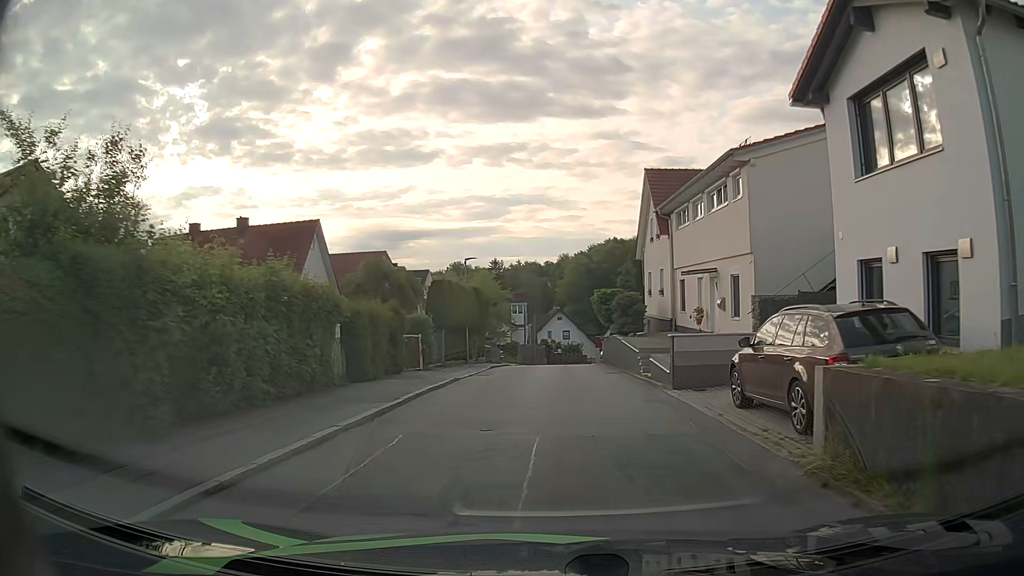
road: residential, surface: asphalt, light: Day
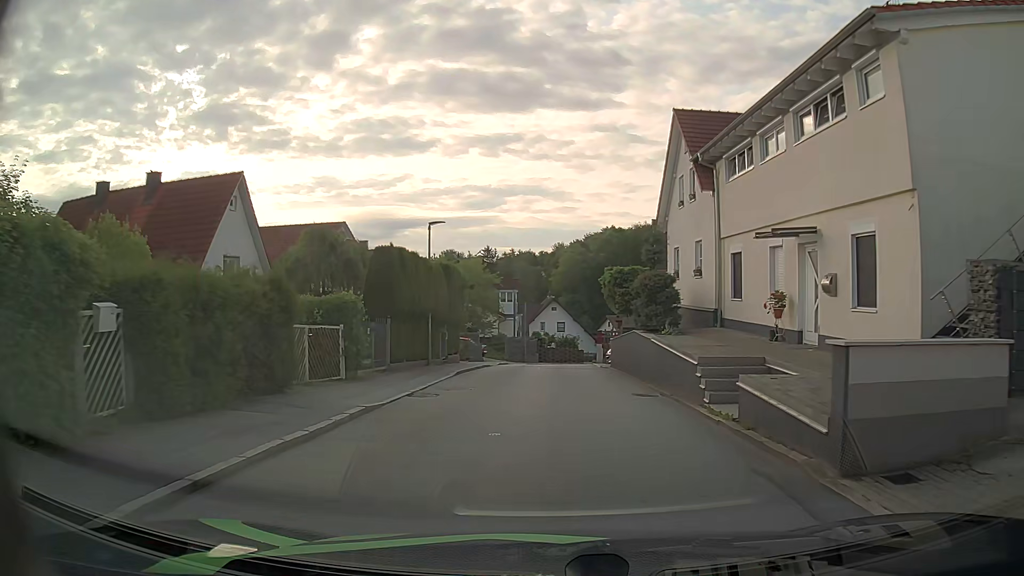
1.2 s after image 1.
(0.0, +8.8) m; +1°
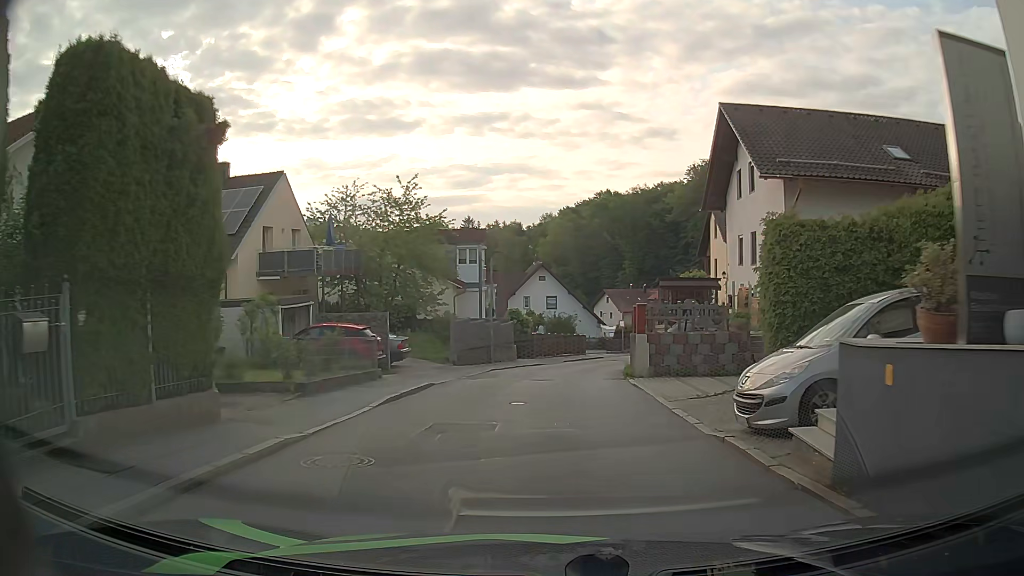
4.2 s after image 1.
(+0.1, +23.1) m; +1°
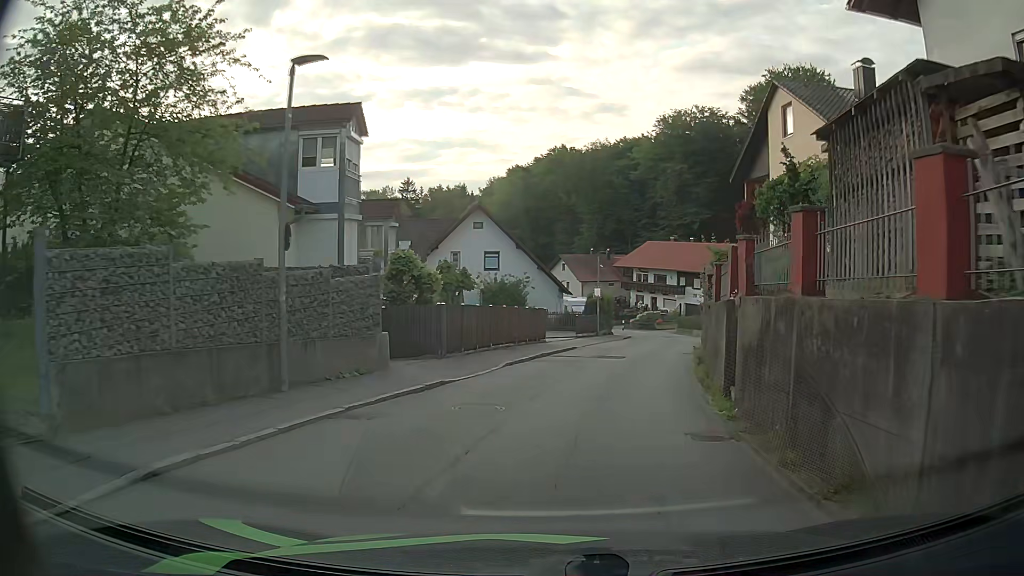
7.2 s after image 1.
(+0.3, +21.1) m; +4°
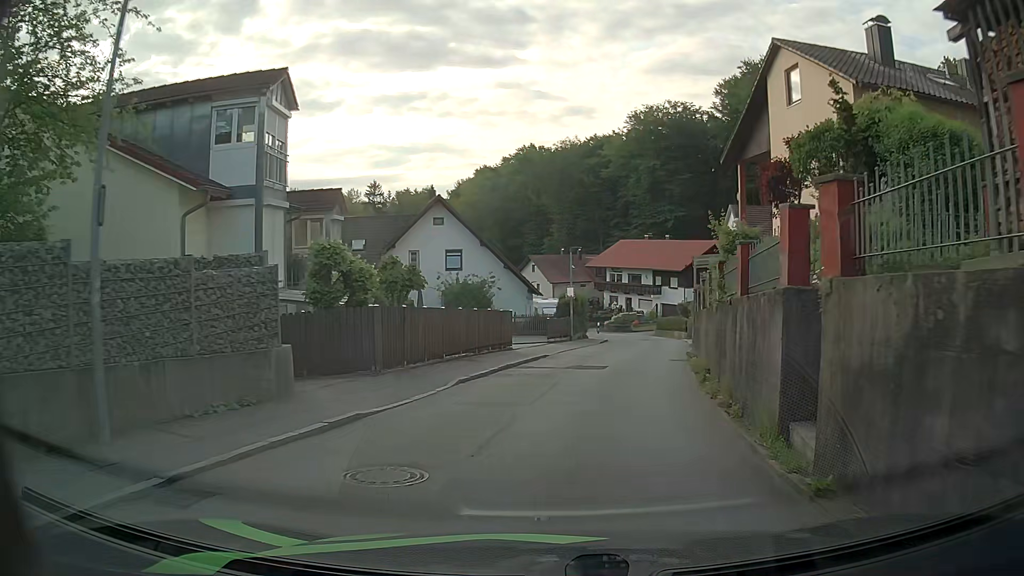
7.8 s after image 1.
(+0.1, +4.1) m; +1°
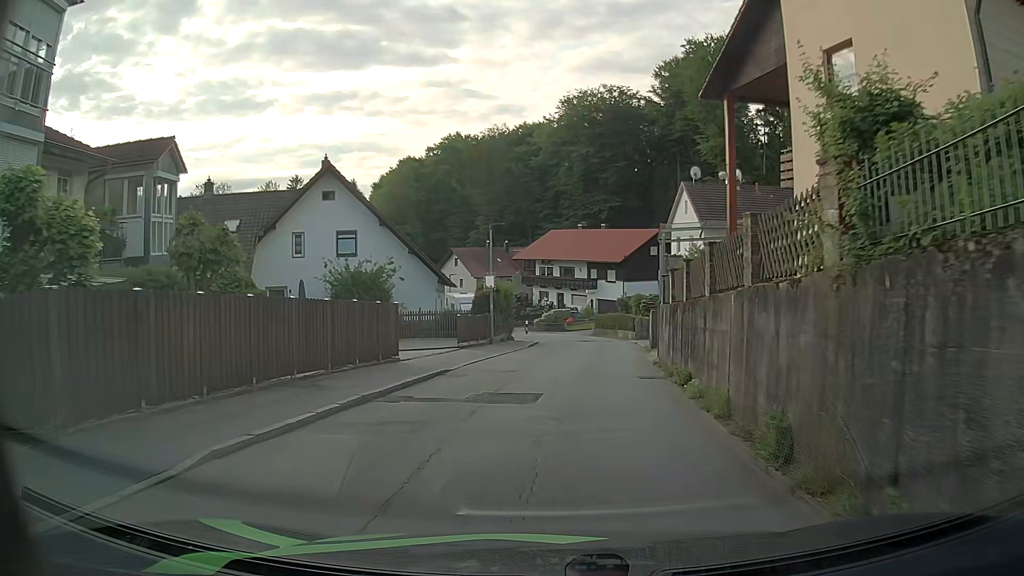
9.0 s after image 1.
(+0.5, +8.4) m; +7°
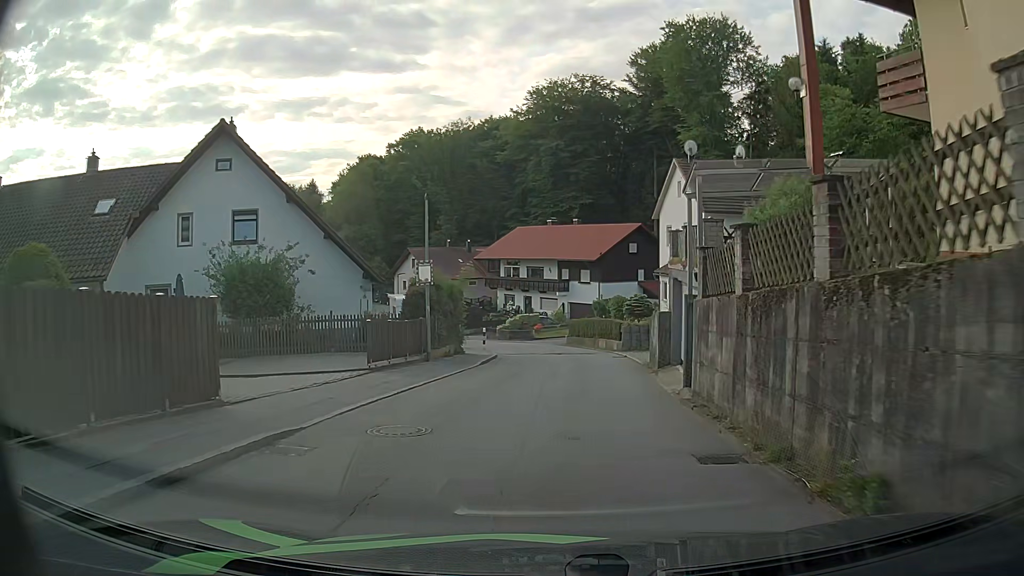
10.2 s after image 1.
(+0.1, +8.5) m; +2°
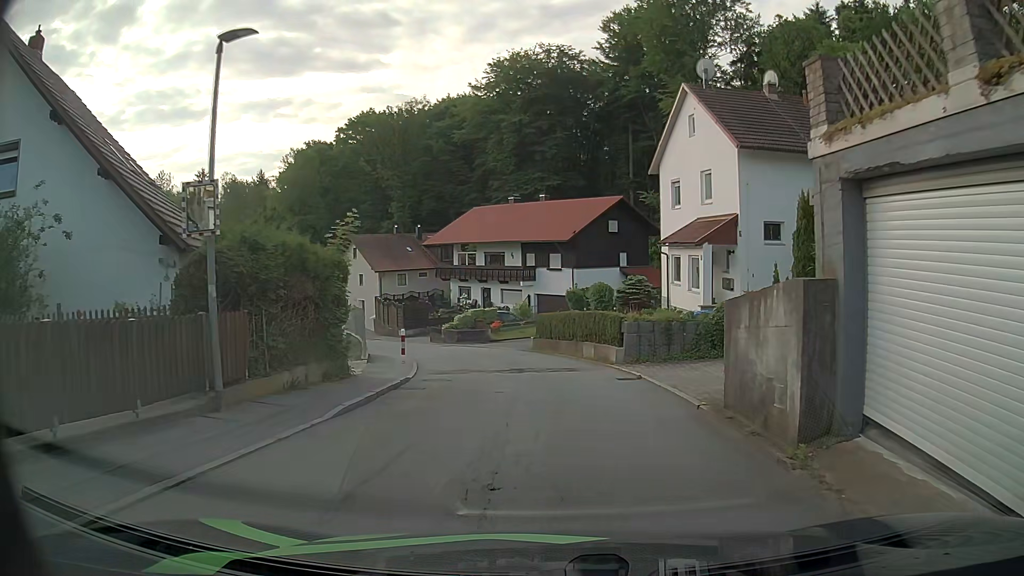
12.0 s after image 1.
(+0.4, +12.0) m; +2°
(0, +10) (0, +20) (-2, +30) (-7, +39) (-12, +47) (-17, +56) (-23, +63) (-30, +71) (-37, +78) (-43, +86) m
